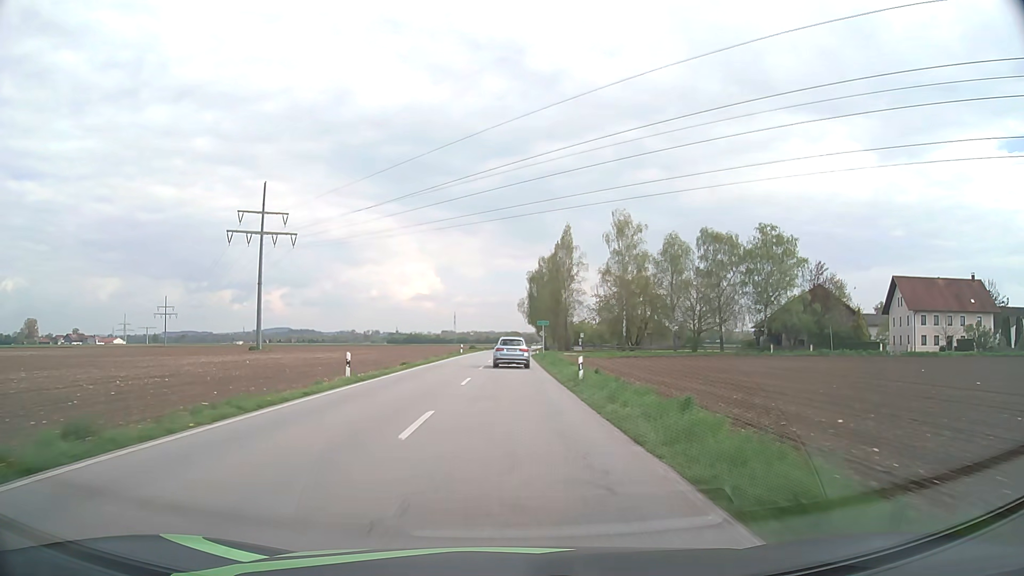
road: secondary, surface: asphalt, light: Day
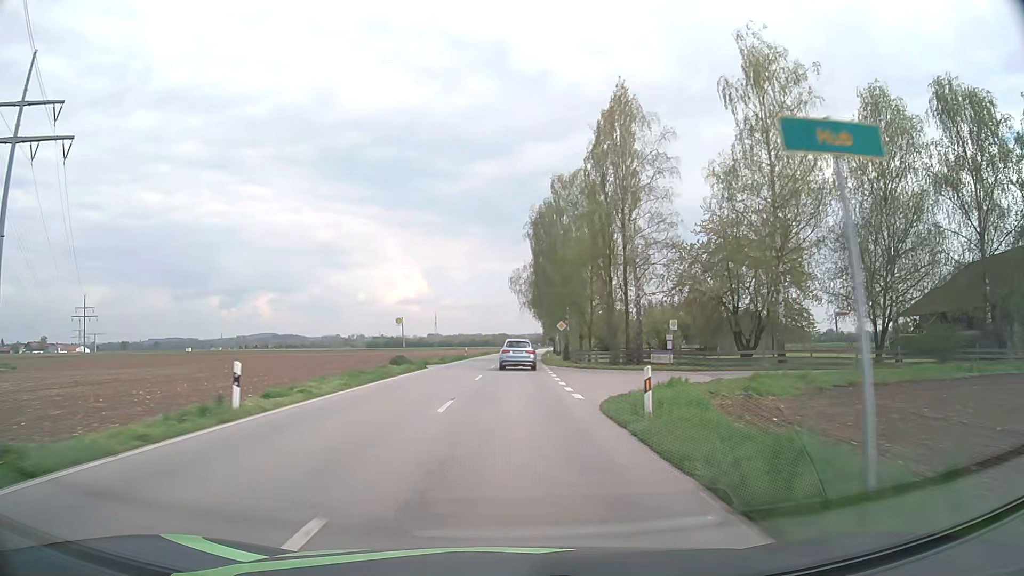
(+0.4, +56.5) m; +1°
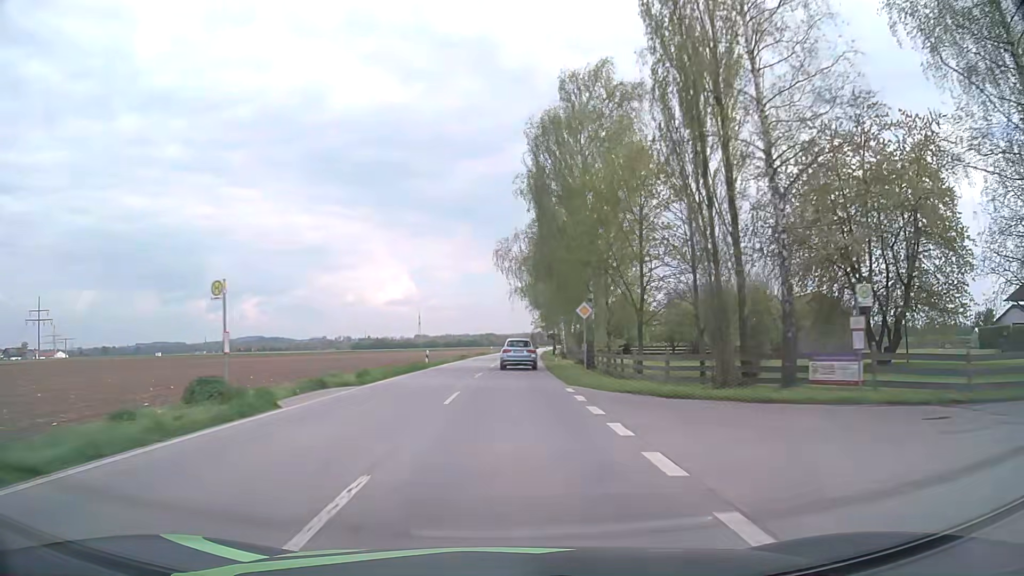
(+0.2, +22.5) m; +1°
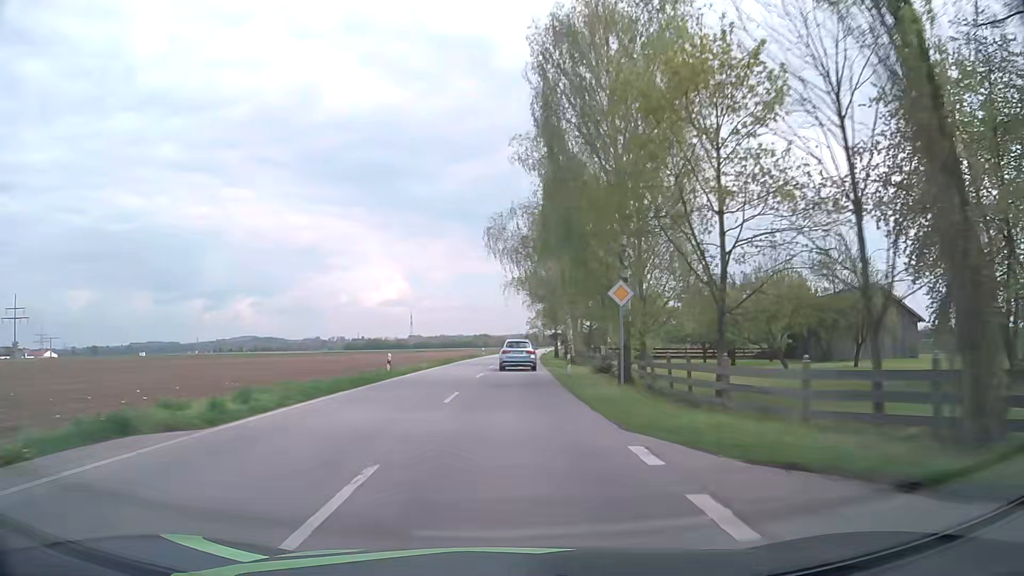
(+0.1, +11.3) m; 0°
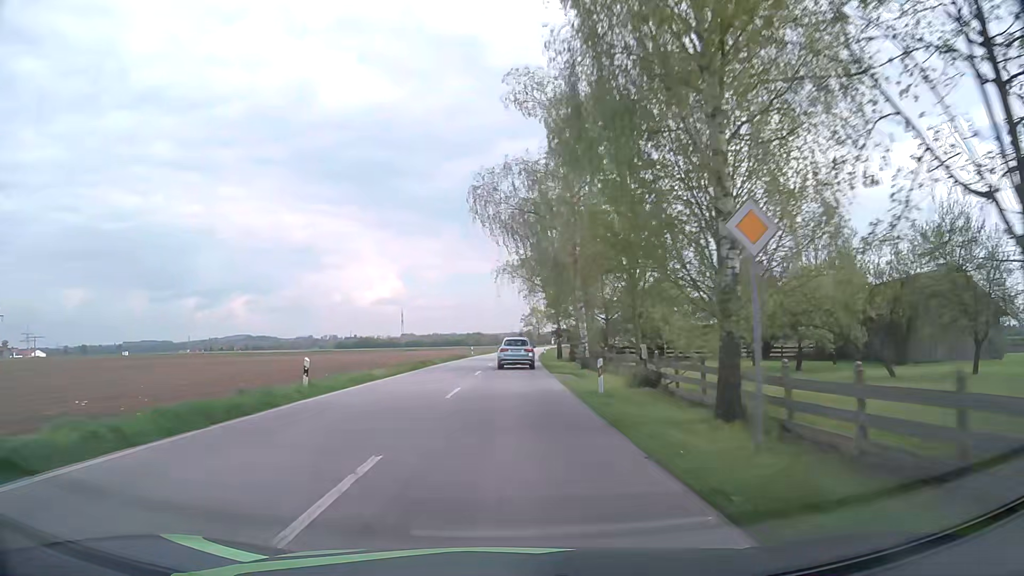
(+0.1, +11.3) m; +1°
